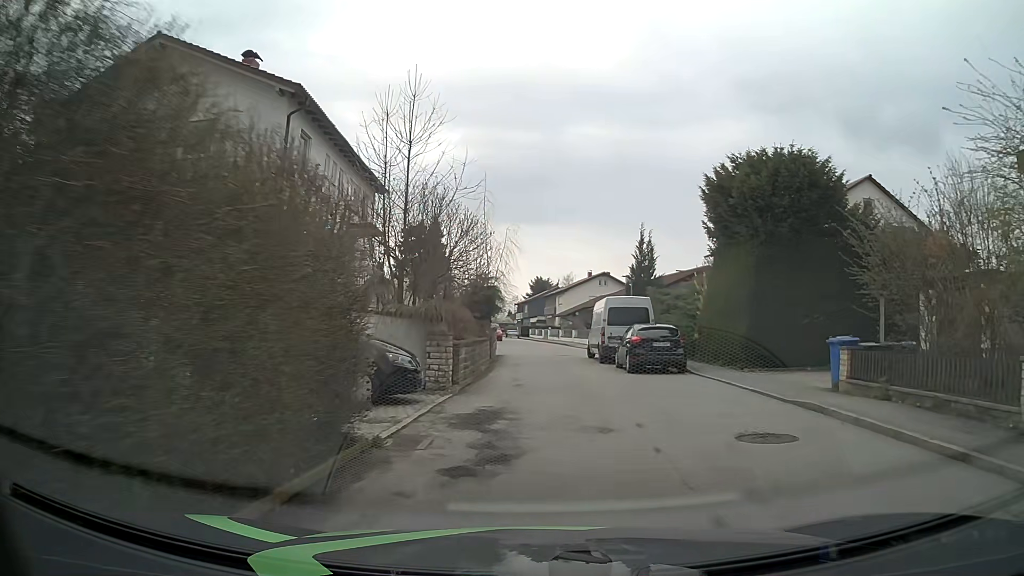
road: residential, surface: asphalt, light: Day
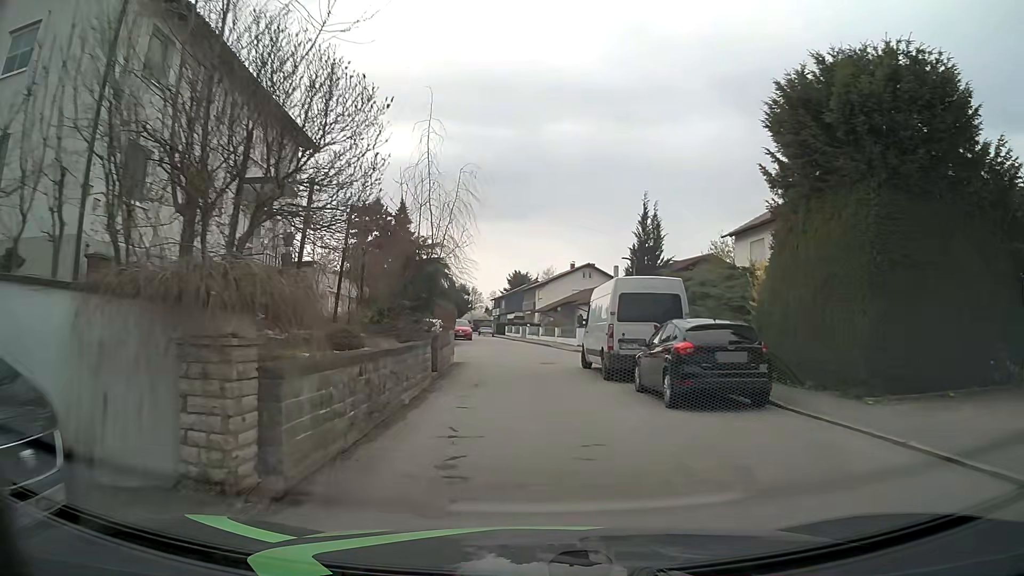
(+0.2, +9.0) m; +2°
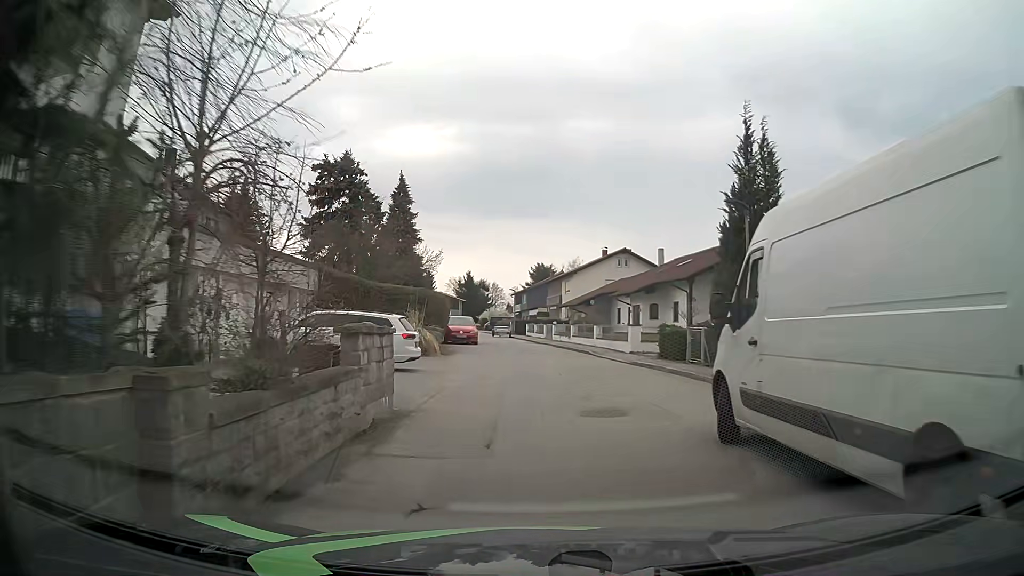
(-0.2, +13.5) m; -3°
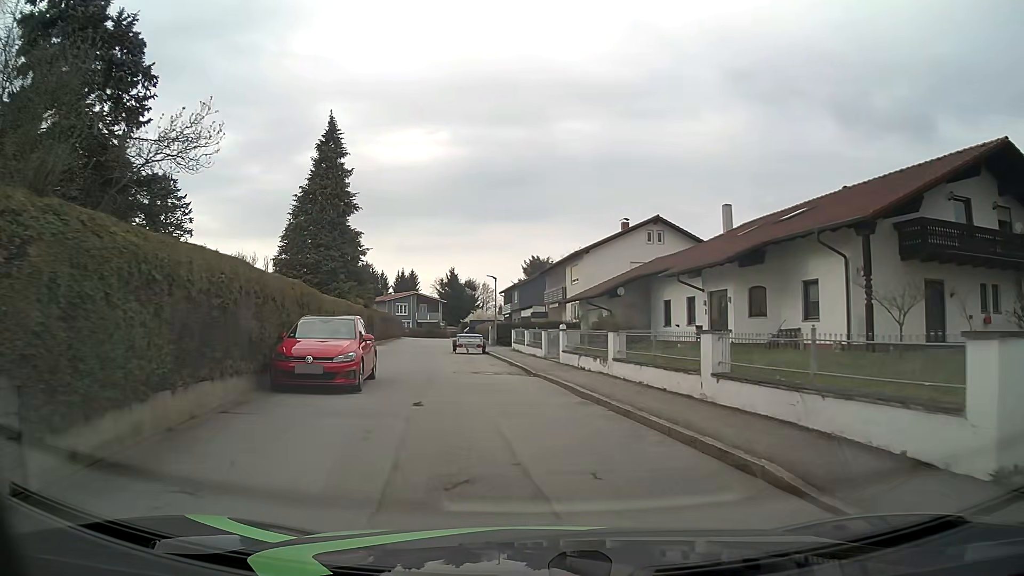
(+0.7, +22.6) m; +2°
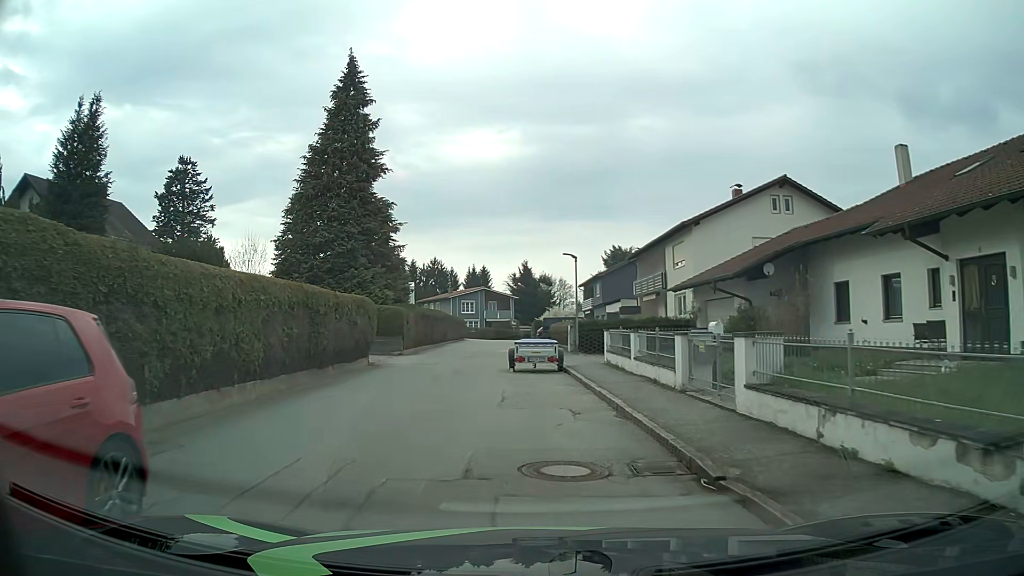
(-0.6, +12.1) m; -6°
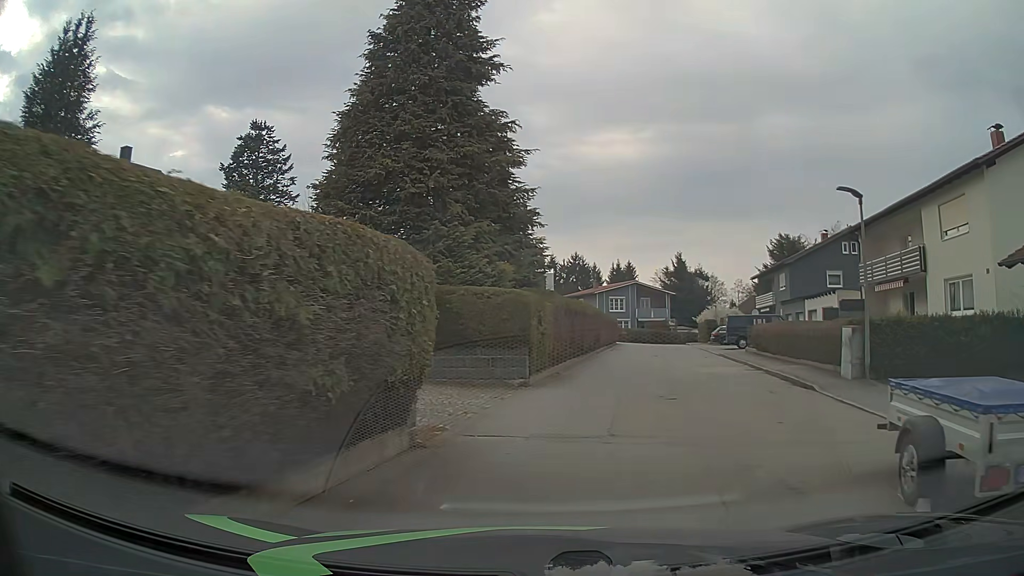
(-2.4, +14.5) m; -14°
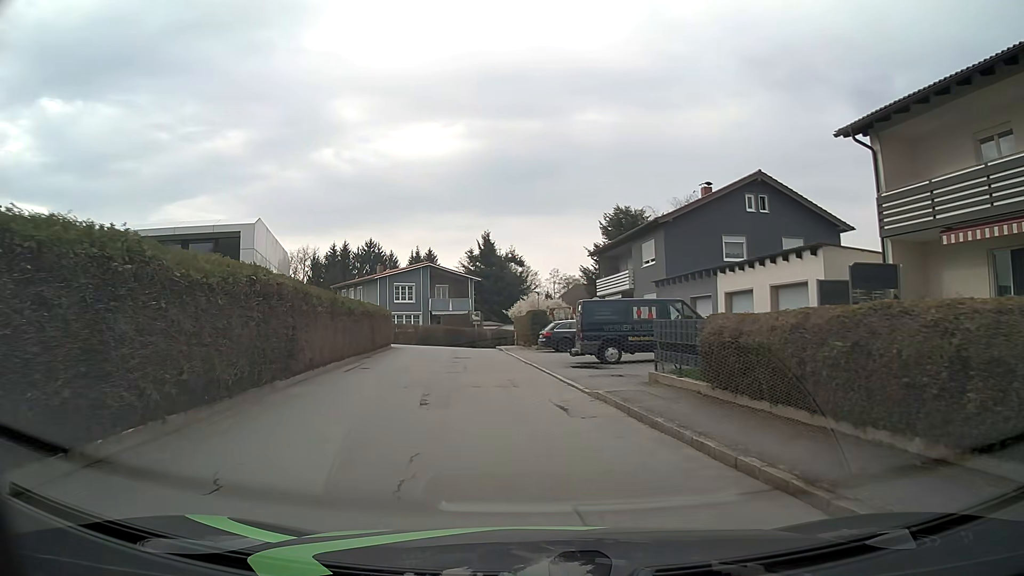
(+3.8, +19.3) m; +16°
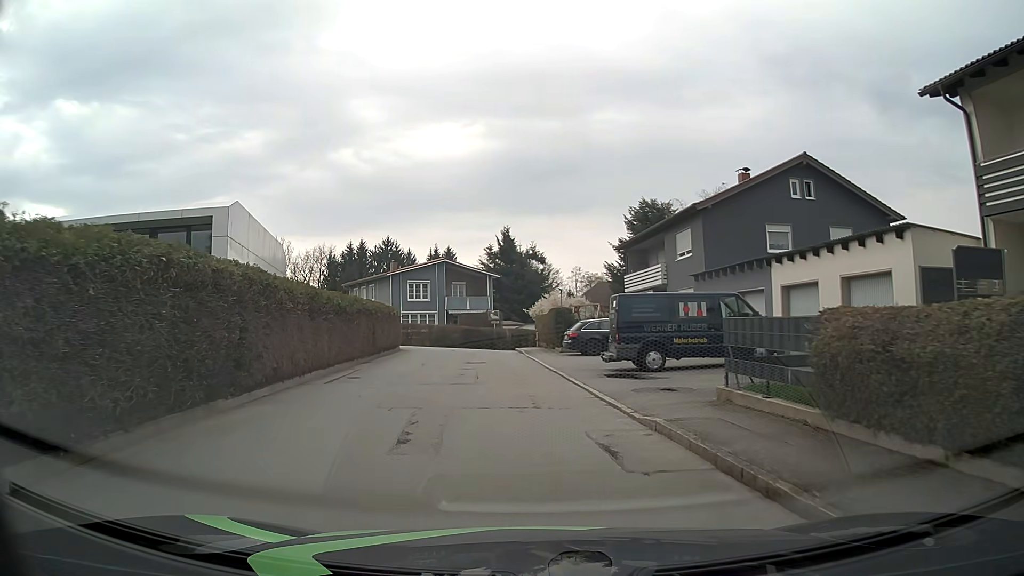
(0.0, +3.7) m; 0°
(-1, +10) (-2, +20) (-3, +30) (-4, +40) (-10, +46) (-19, +42) (-28, +37) (-36, +31) (-44, +25) (-53, +20) m
